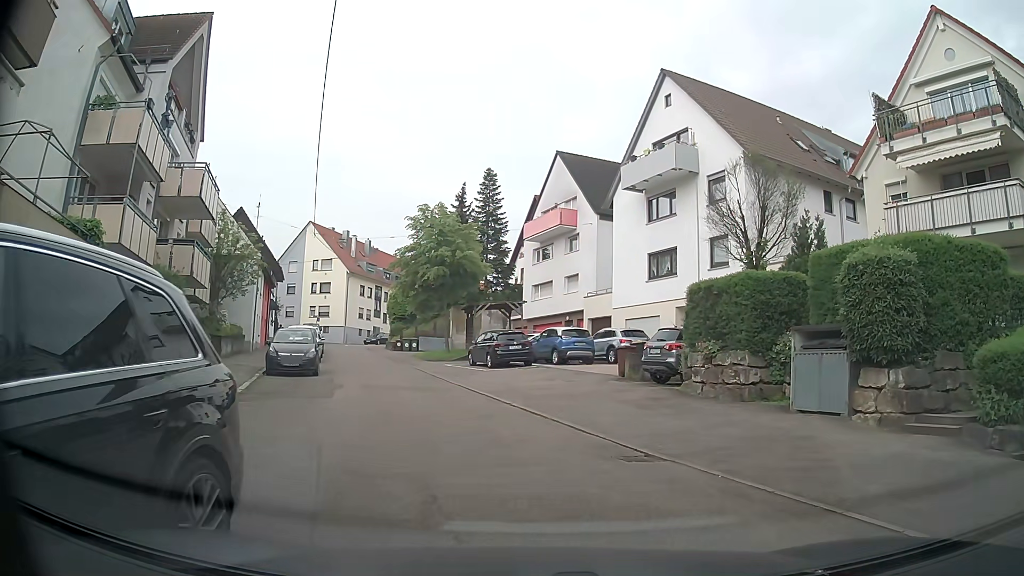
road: residential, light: Day
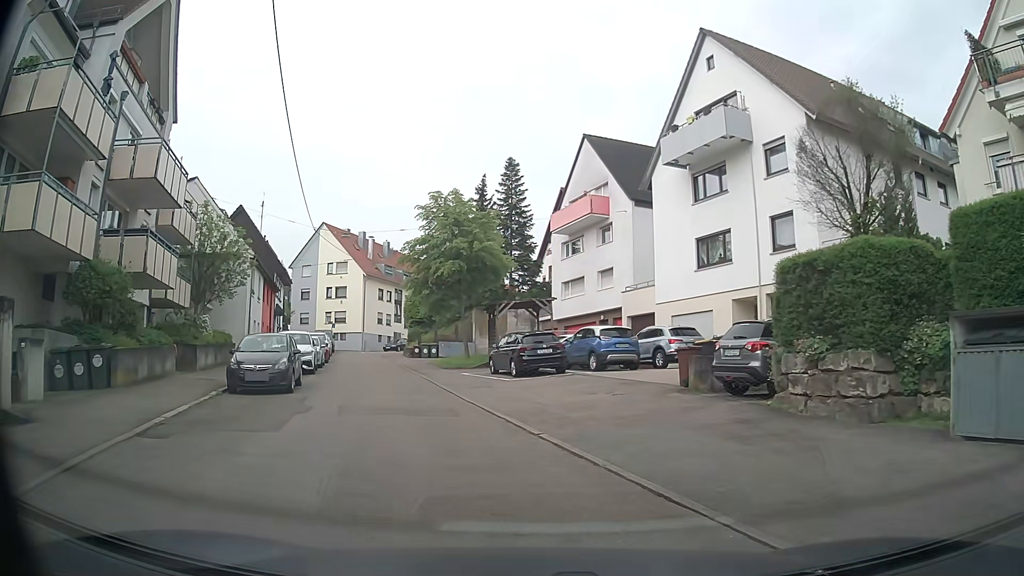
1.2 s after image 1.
(+0.3, +4.9) m; +1°
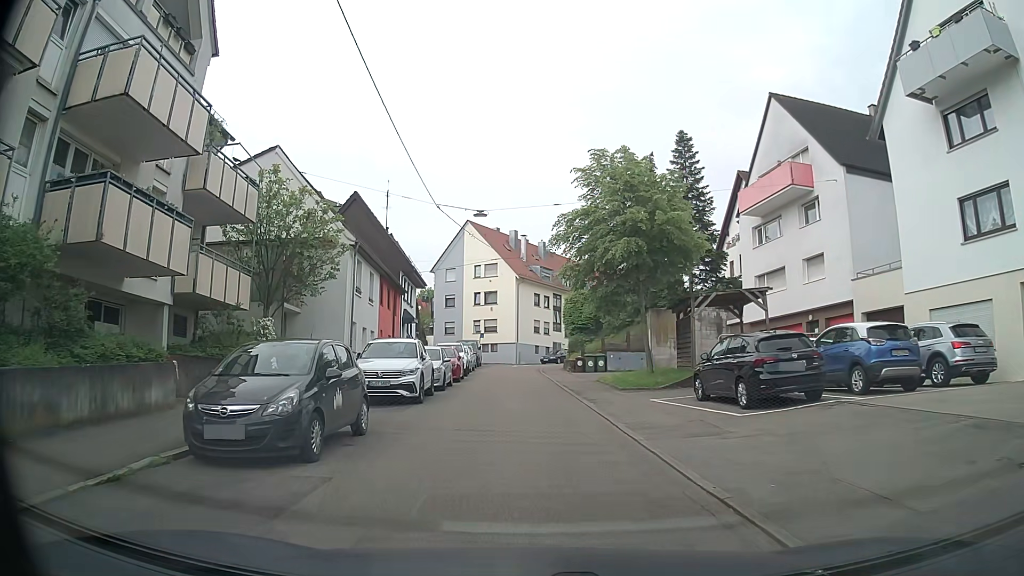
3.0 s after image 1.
(-1.1, +9.0) m; -14°
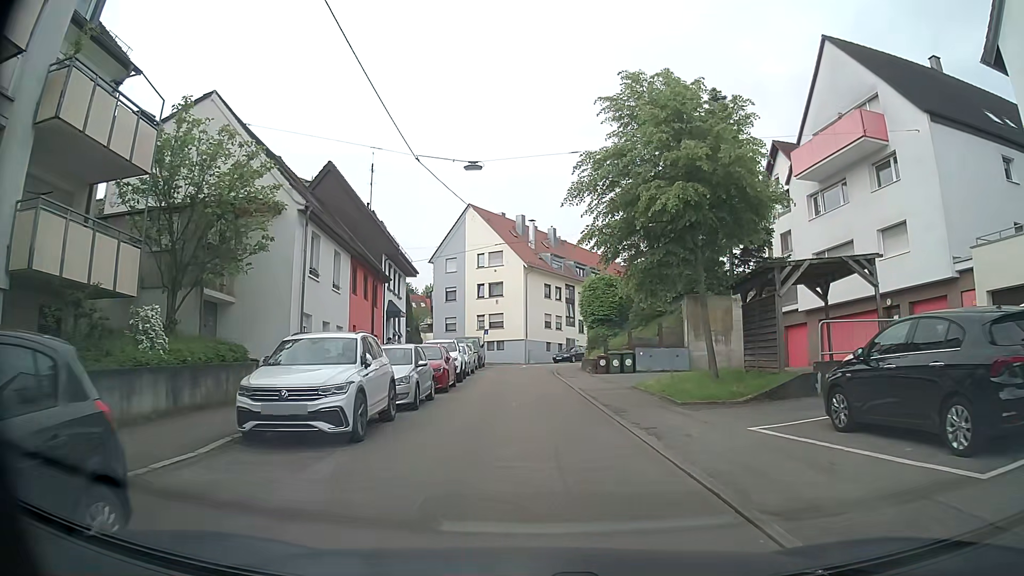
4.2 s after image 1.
(-0.1, +7.1) m; -2°
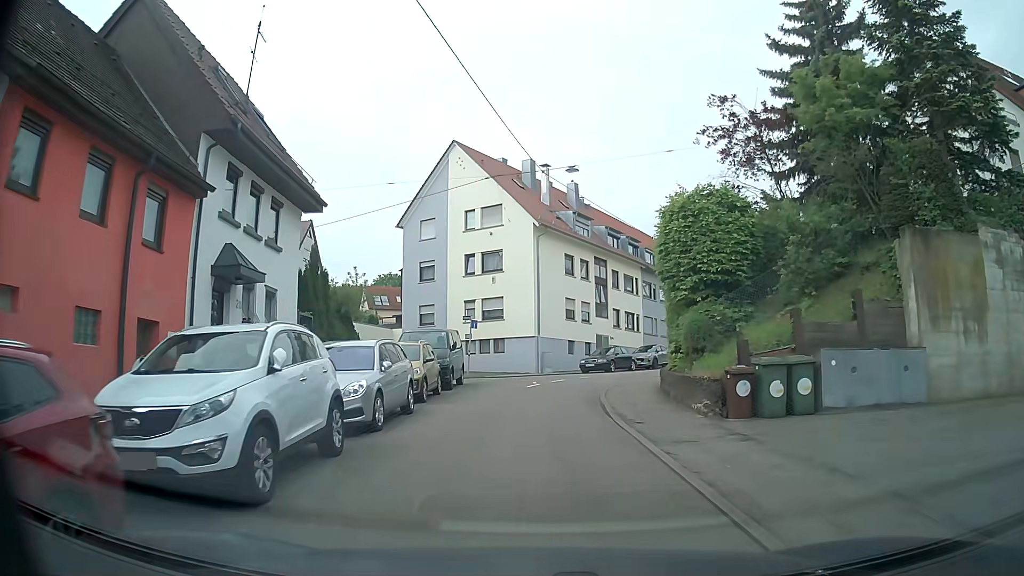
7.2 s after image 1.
(0.0, +20.0) m; -1°
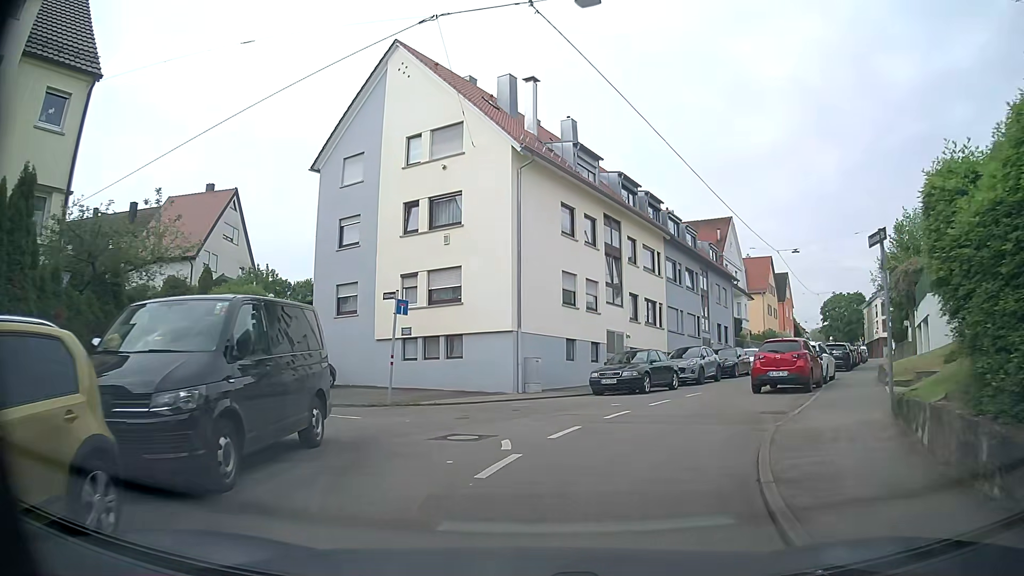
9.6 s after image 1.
(+0.2, +14.8) m; +1°
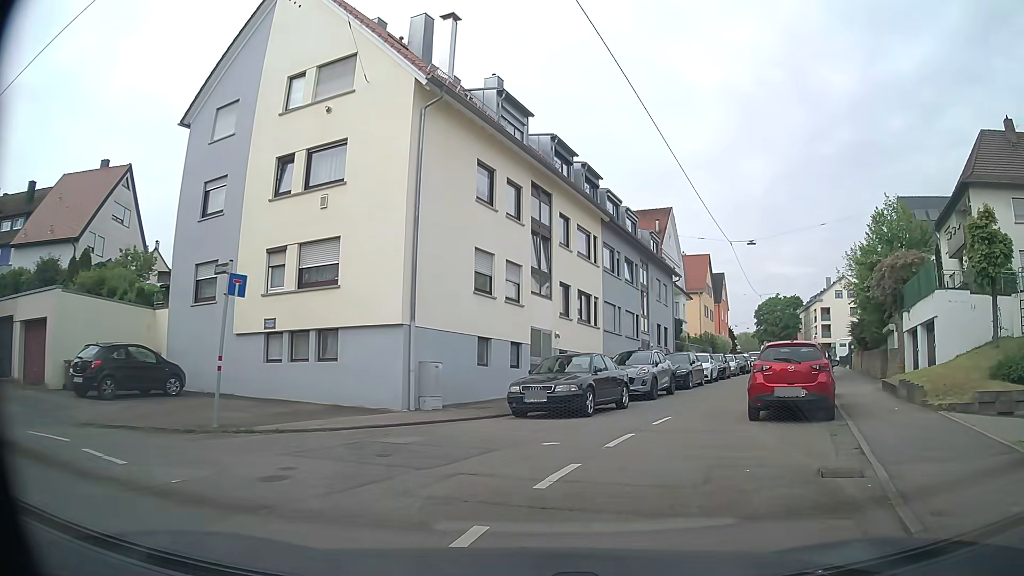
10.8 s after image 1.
(+0.3, +6.0) m; +7°
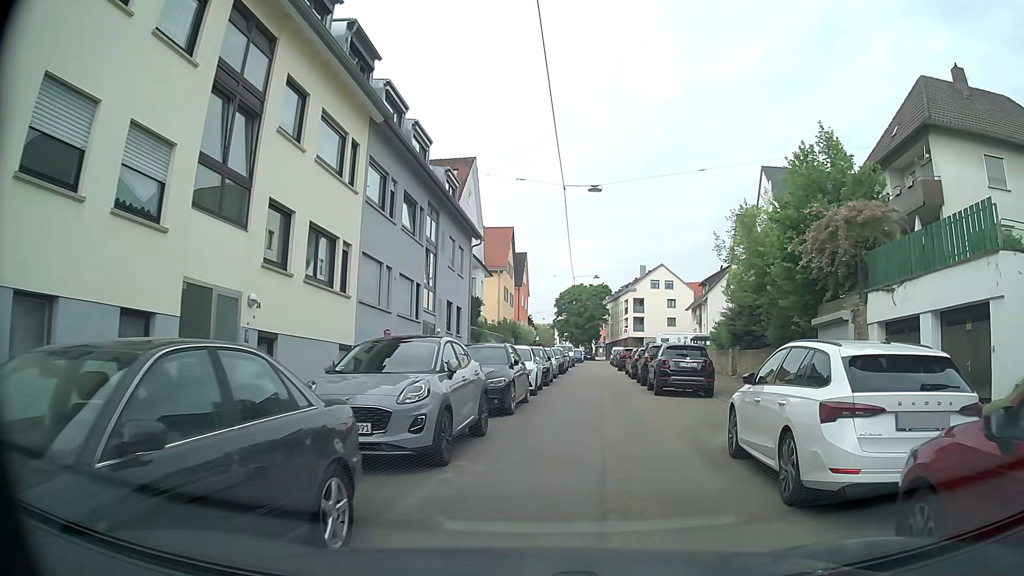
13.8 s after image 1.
(+1.5, +12.4) m; +18°
(+1, +10) (+2, +20) (+2, +30) (+3, +40) (+4, +50) (+5, +60) (+6, +70) (+8, +79) (+10, +89) (+9, +99) m
